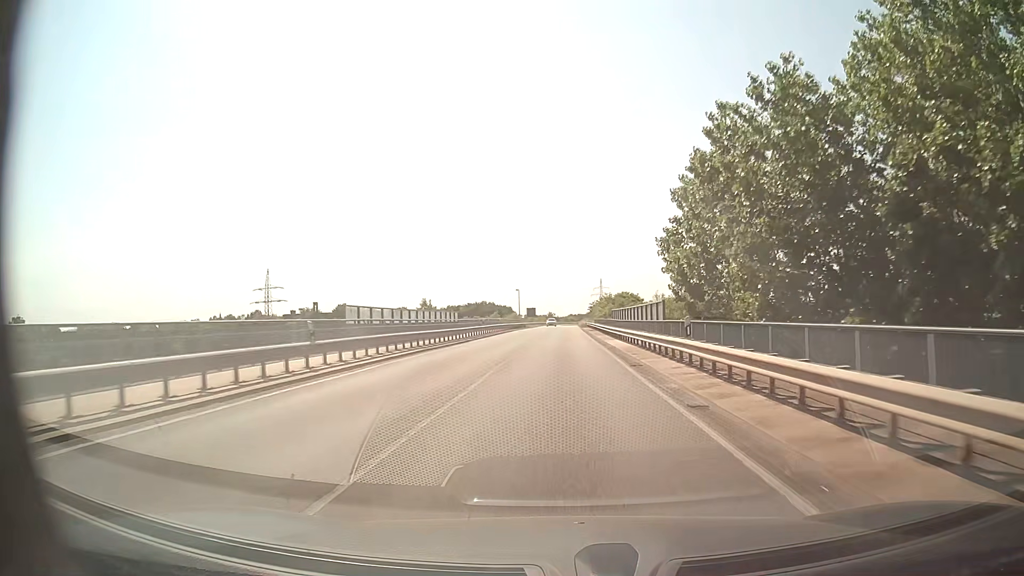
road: secondary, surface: asphalt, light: Day
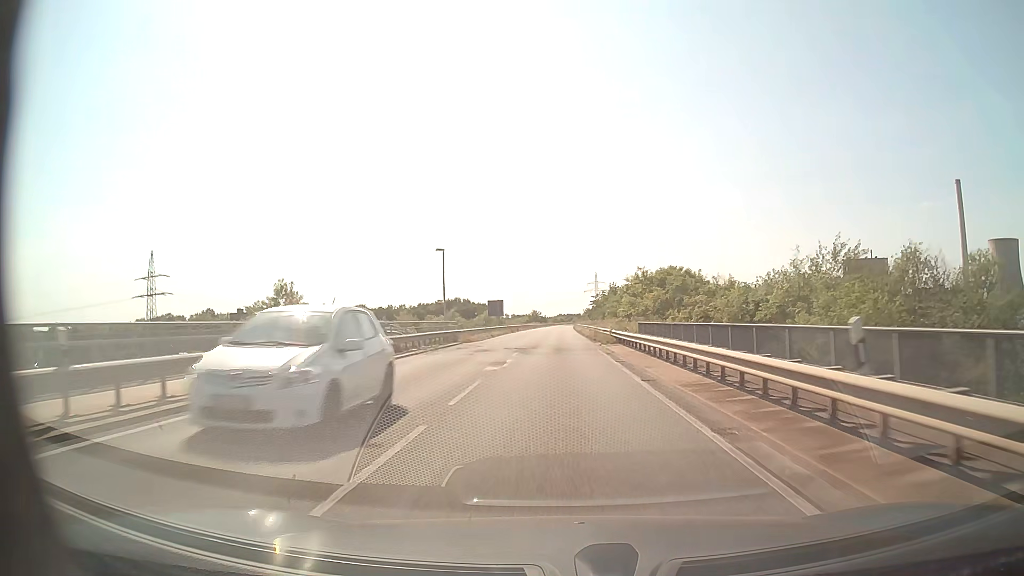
(+0.4, +57.6) m; +1°
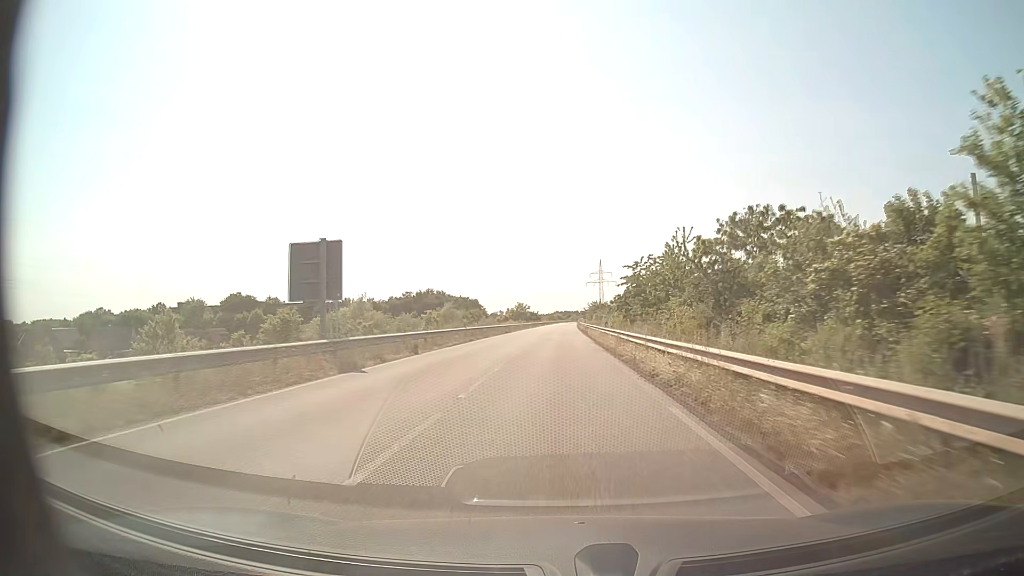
(+0.2, +57.5) m; 0°
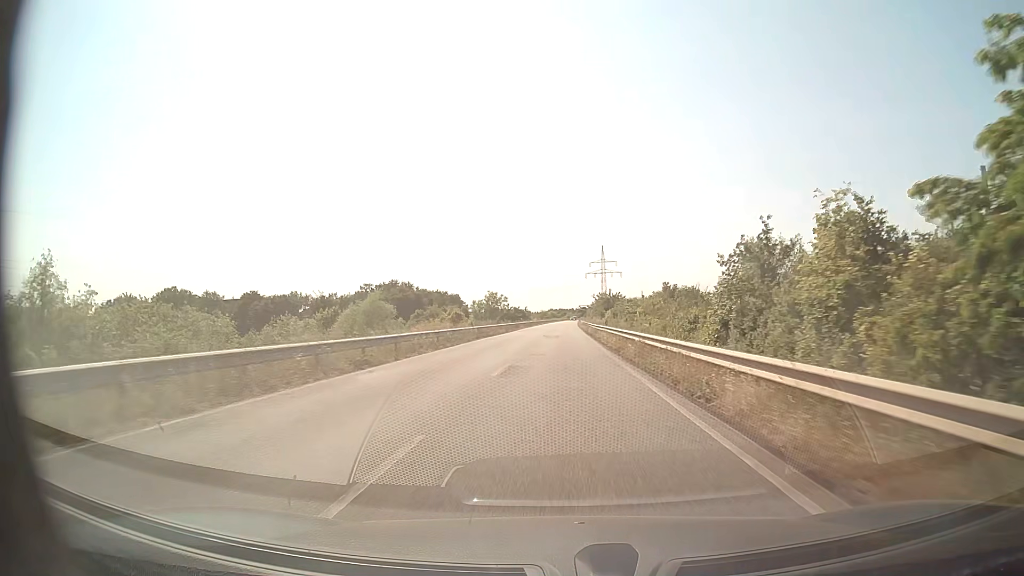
(+0.1, +46.1) m; 0°
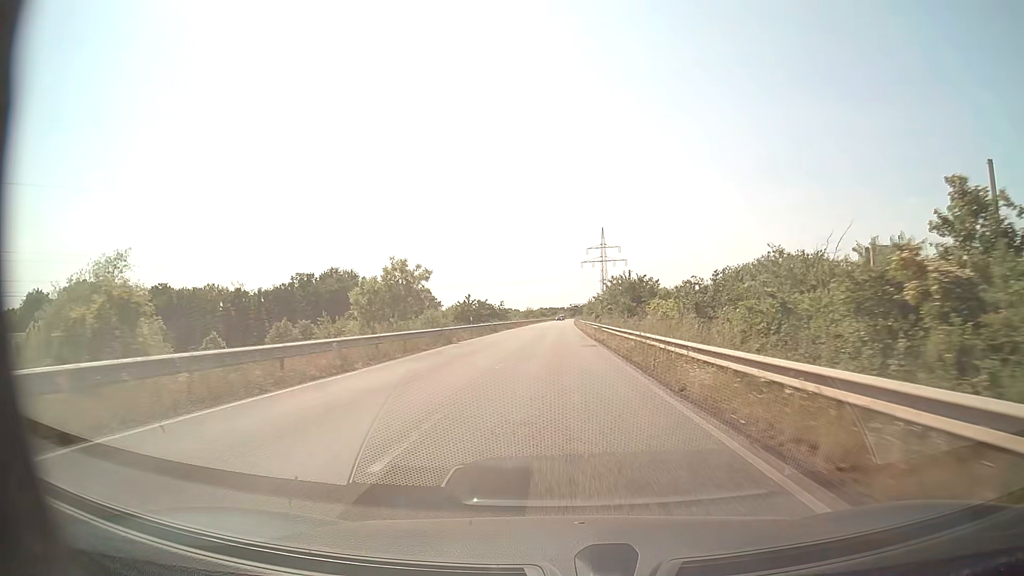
(+0.2, +46.0) m; +1°
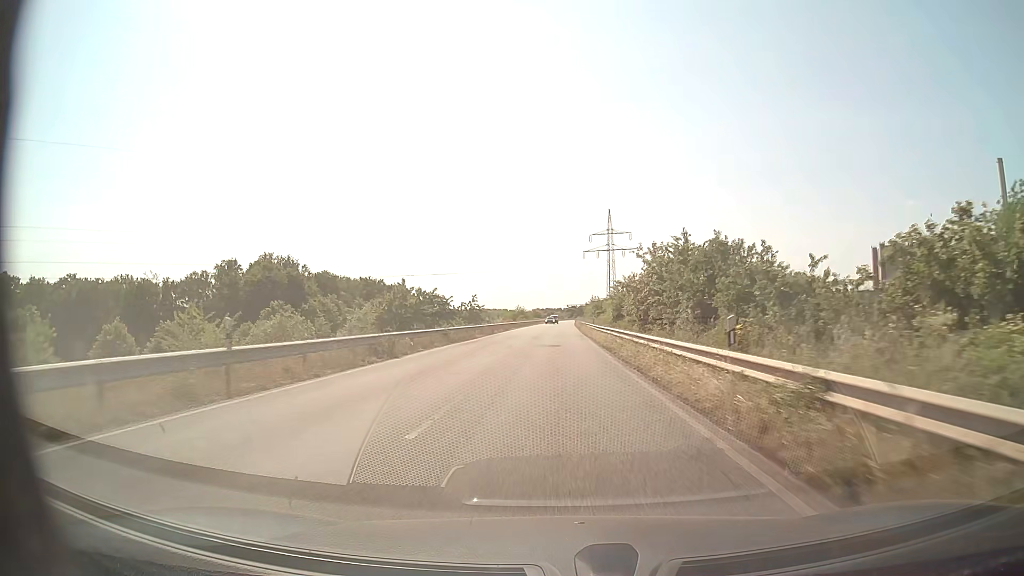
(+0.1, +34.5) m; 0°
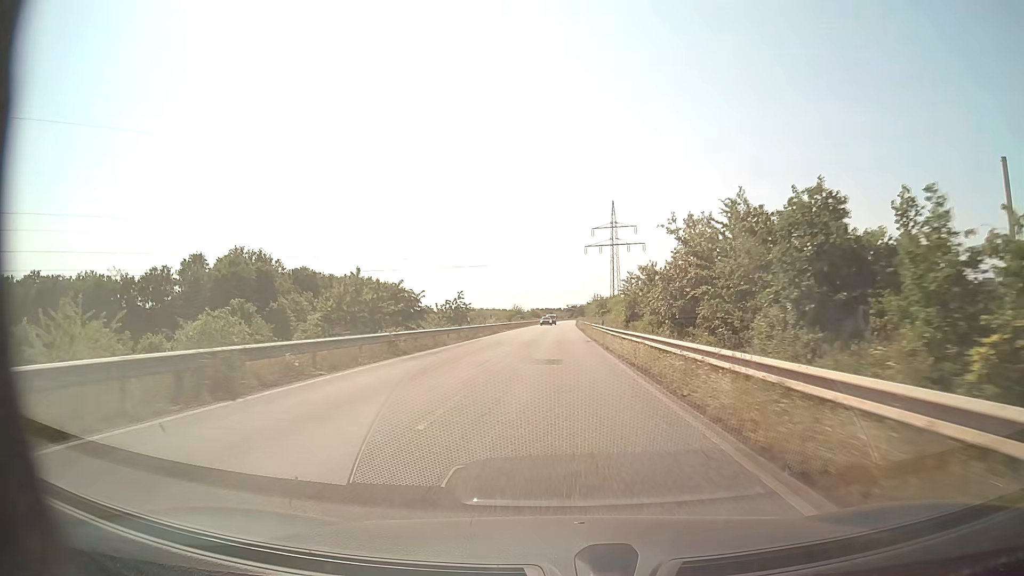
(0.0, +11.5) m; 0°
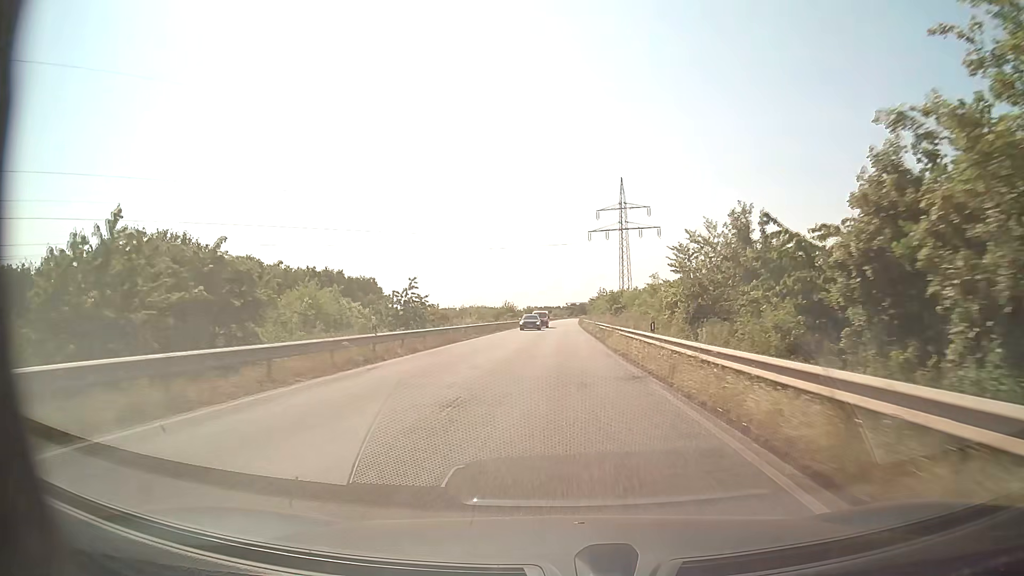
(0.0, +23.0) m; 0°
(0, +10) (0, +20) (0, +30) (0, +40) (0, +50) (0, +60) (+1, +70) (+1, +80) (+1, +90) (+1, +100) m
